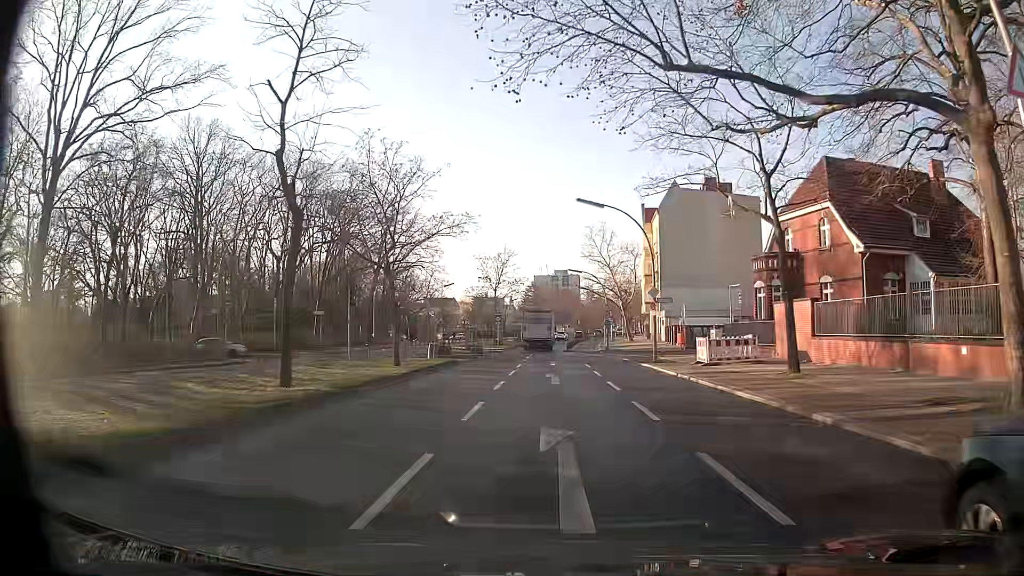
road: secondary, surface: asphalt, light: Day
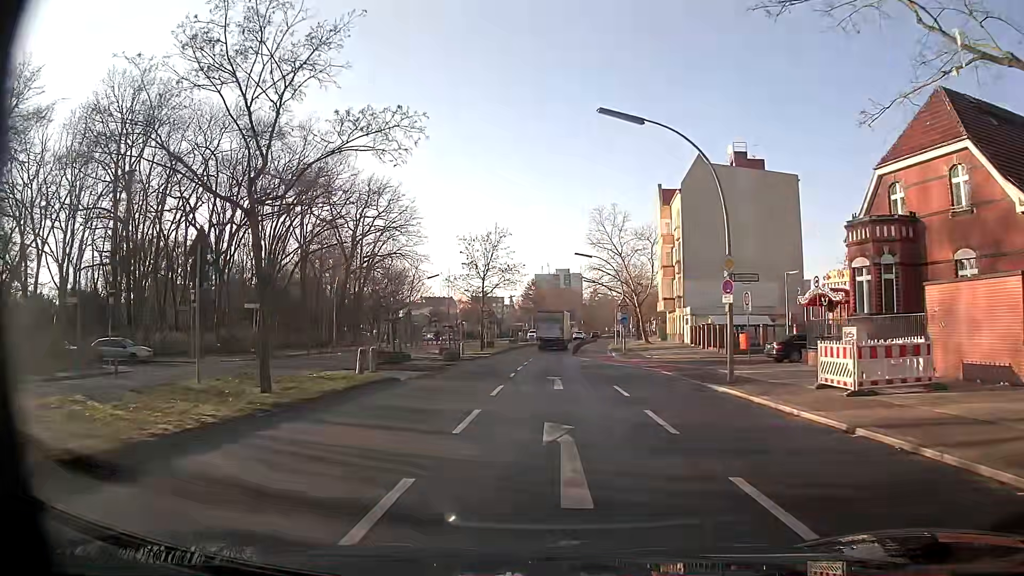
(0.0, +13.4) m; -1°
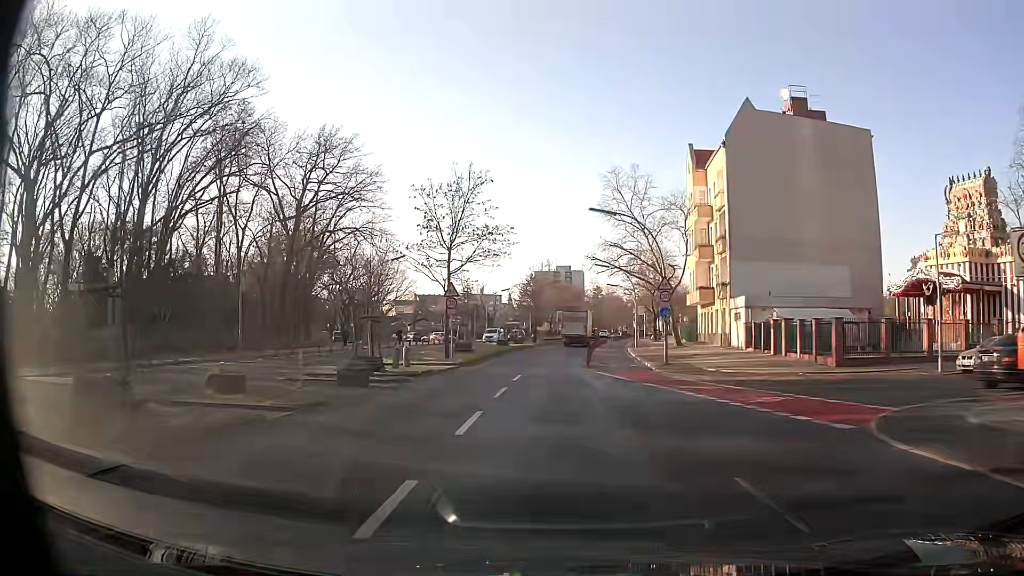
(+0.3, +18.2) m; 0°
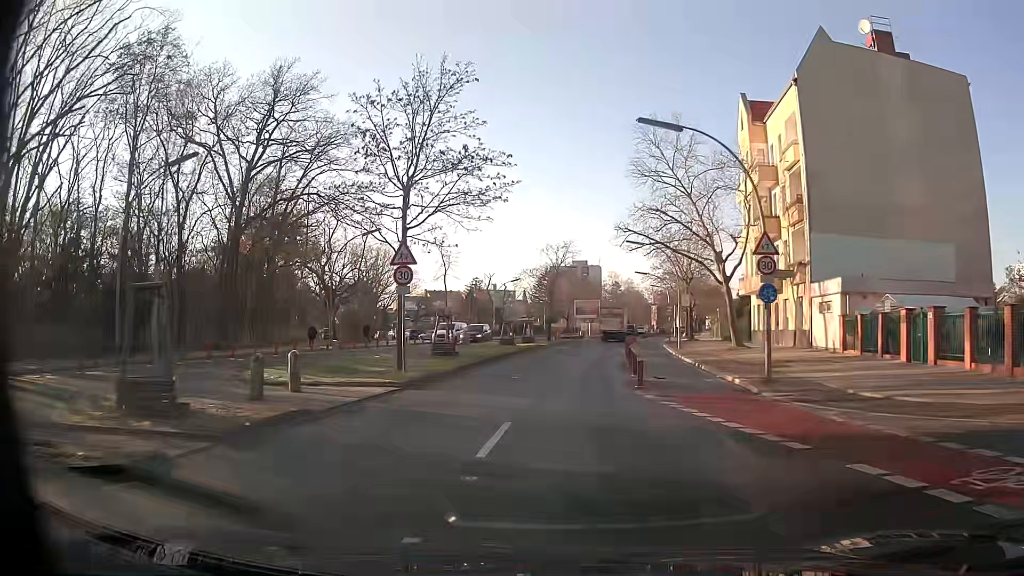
(+0.1, +13.9) m; 0°
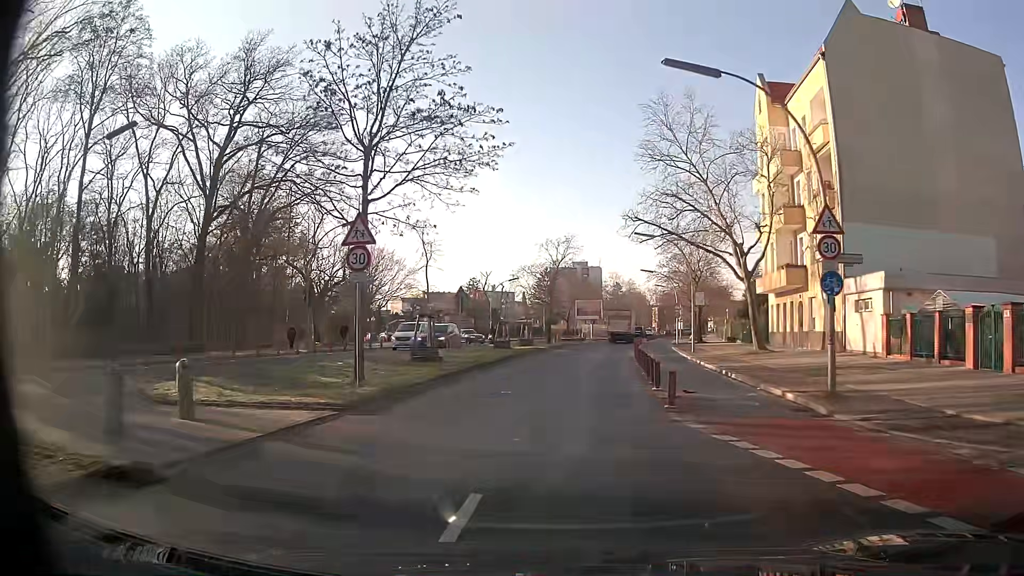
(0.0, +4.7) m; -1°
(0, +10) (+1, +20) (+2, +30) (+3, +40) (+5, +50) (+7, +60) (+8, +69) (+10, +79) (+13, +89) (+15, +99) m
